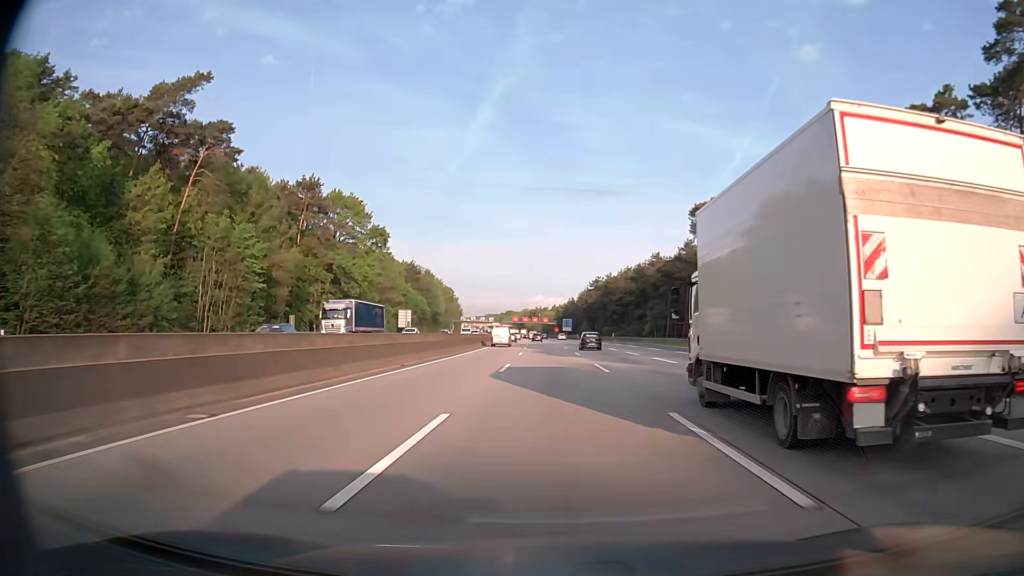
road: motorway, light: Day
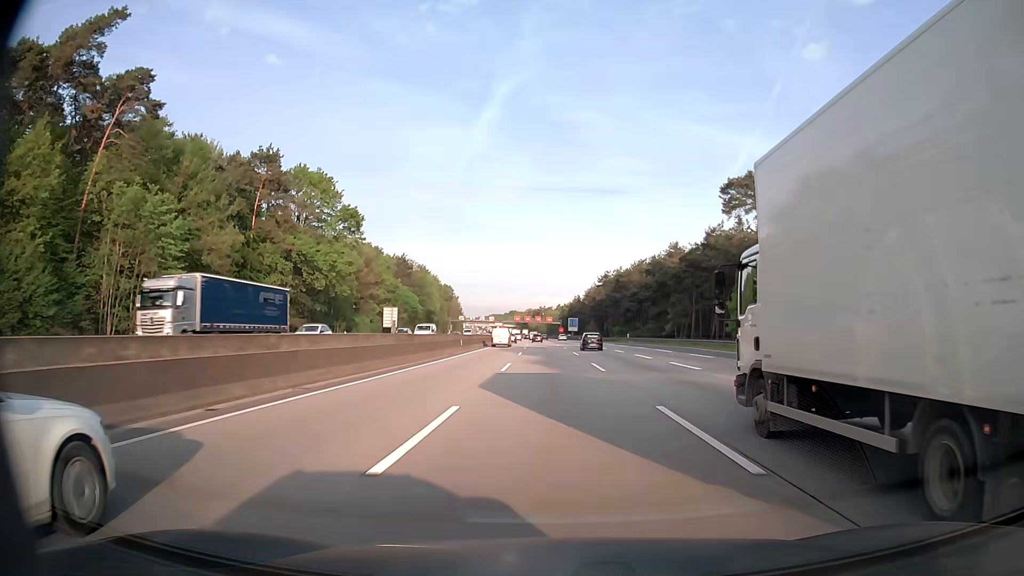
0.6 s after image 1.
(-0.1, +16.8) m; 0°
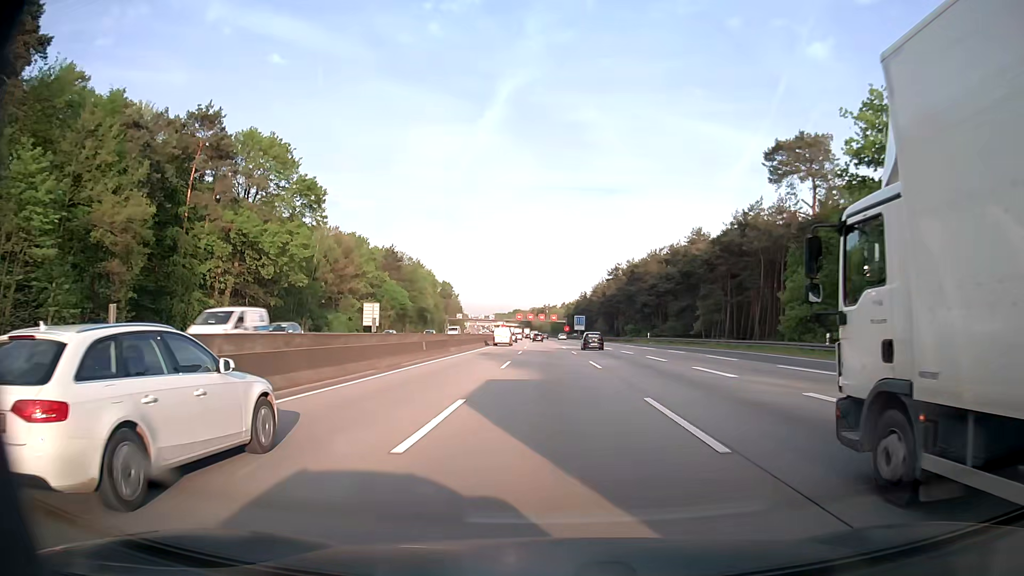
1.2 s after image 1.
(-0.1, +16.9) m; 0°
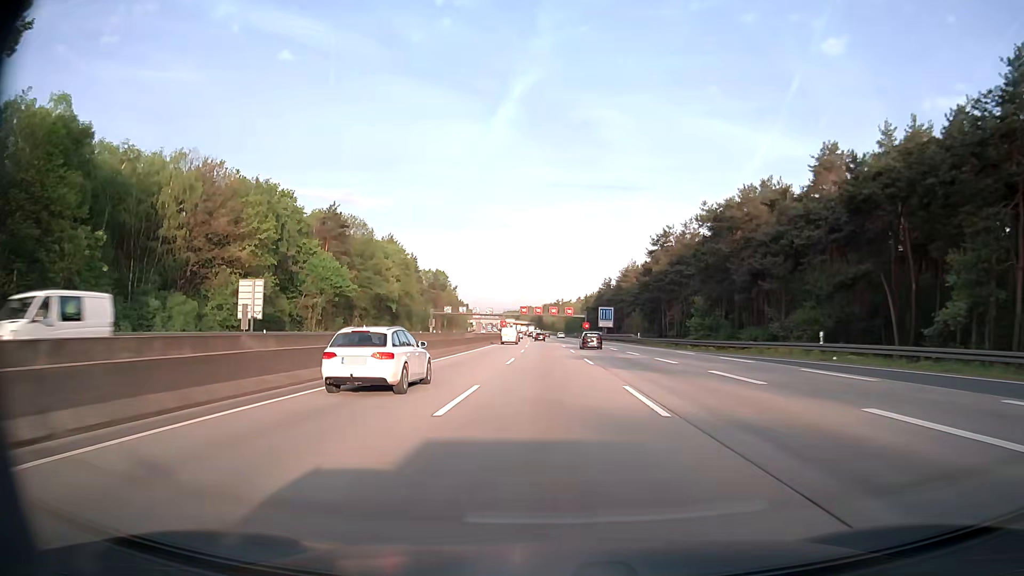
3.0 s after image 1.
(-0.6, +50.9) m; -1°
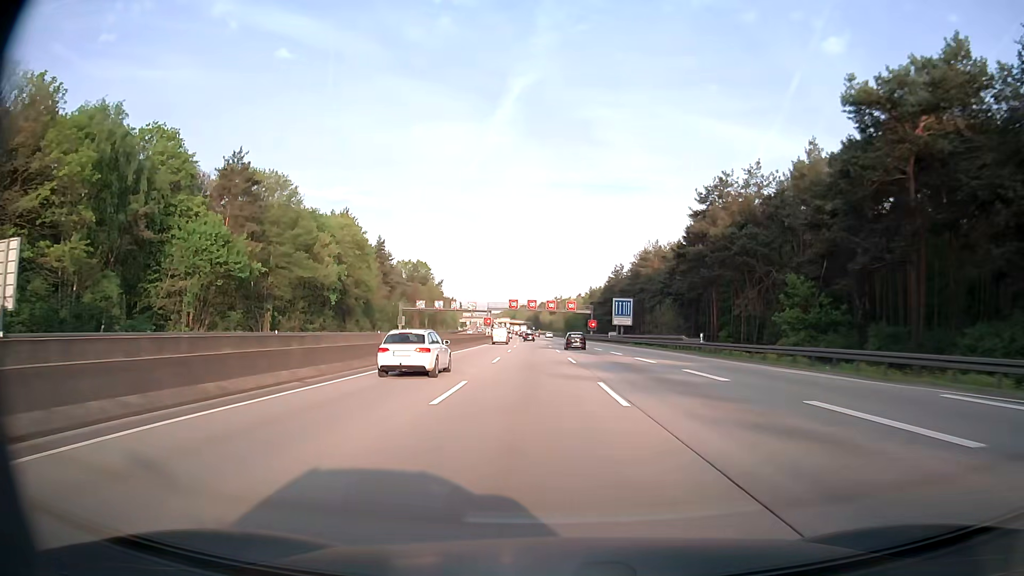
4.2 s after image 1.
(-0.1, +34.1) m; 0°
